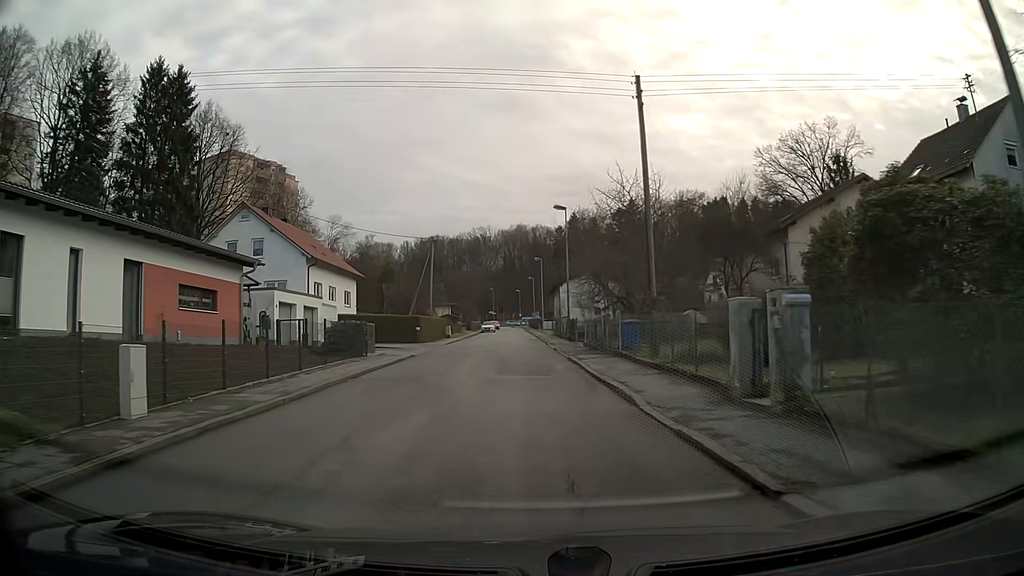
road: residential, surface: asphalt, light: Day
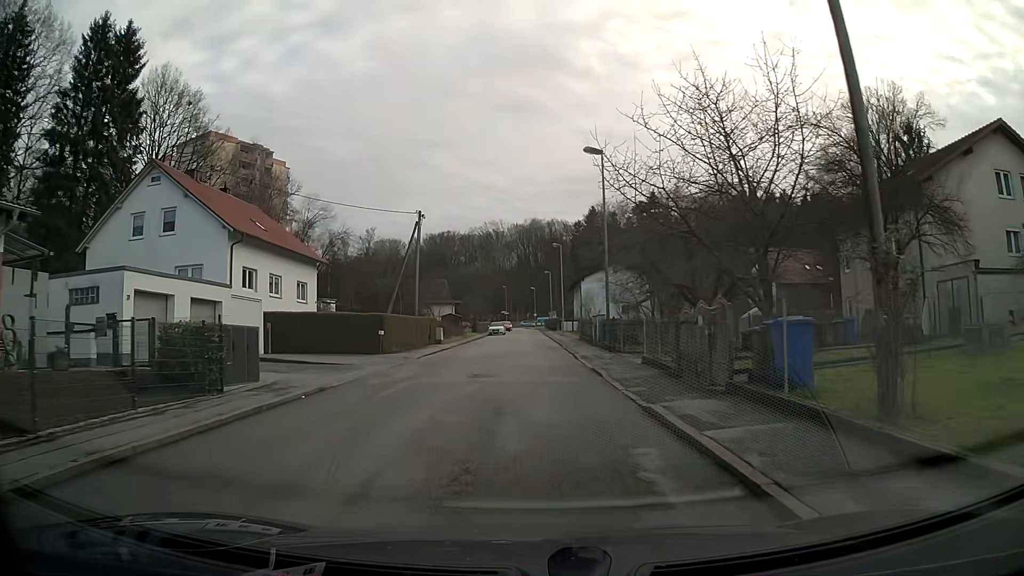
(-0.2, +13.9) m; -1°
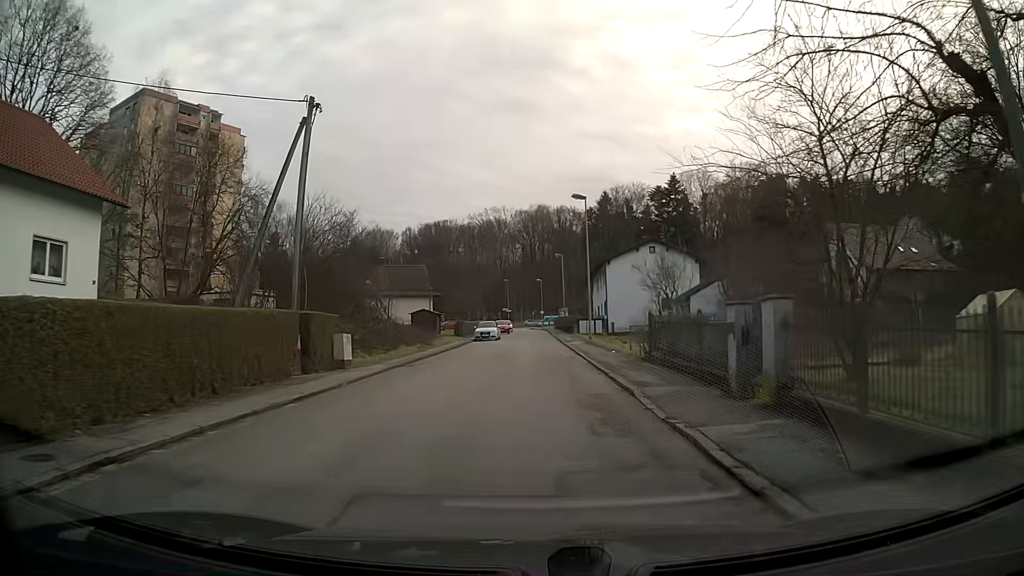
(-0.1, +23.2) m; 0°
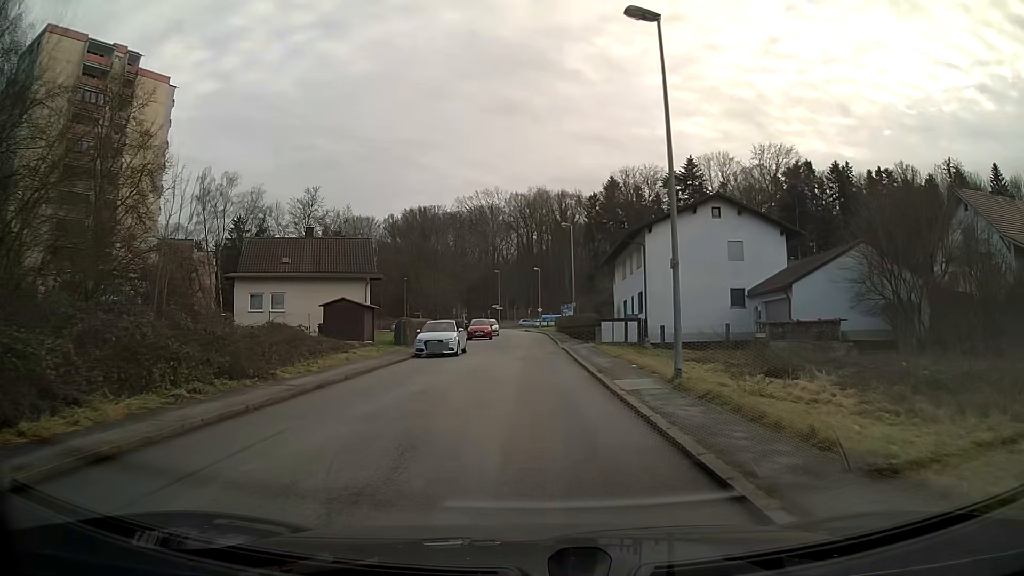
(+0.1, +23.2) m; 0°
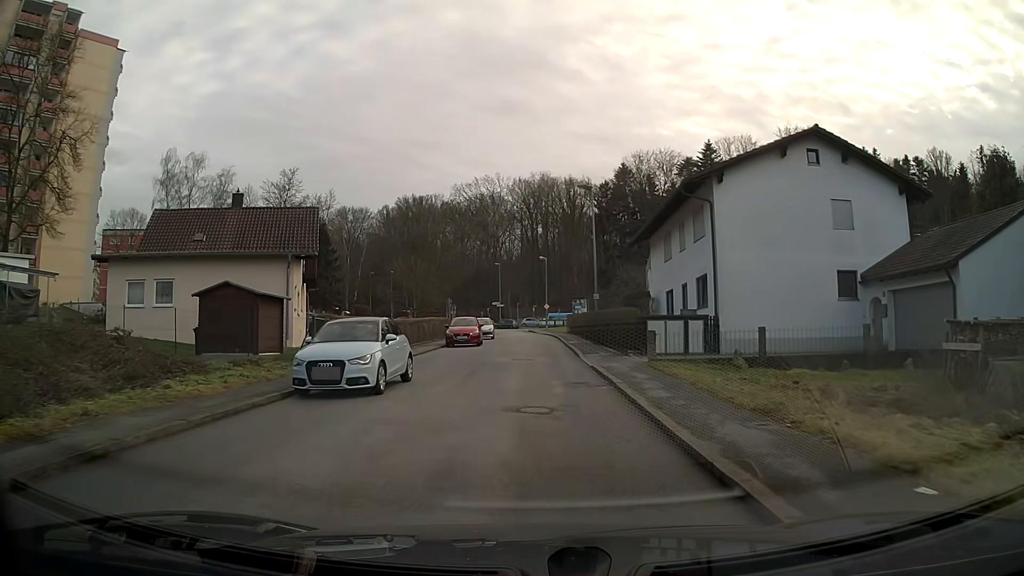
(-0.1, +14.0) m; 0°
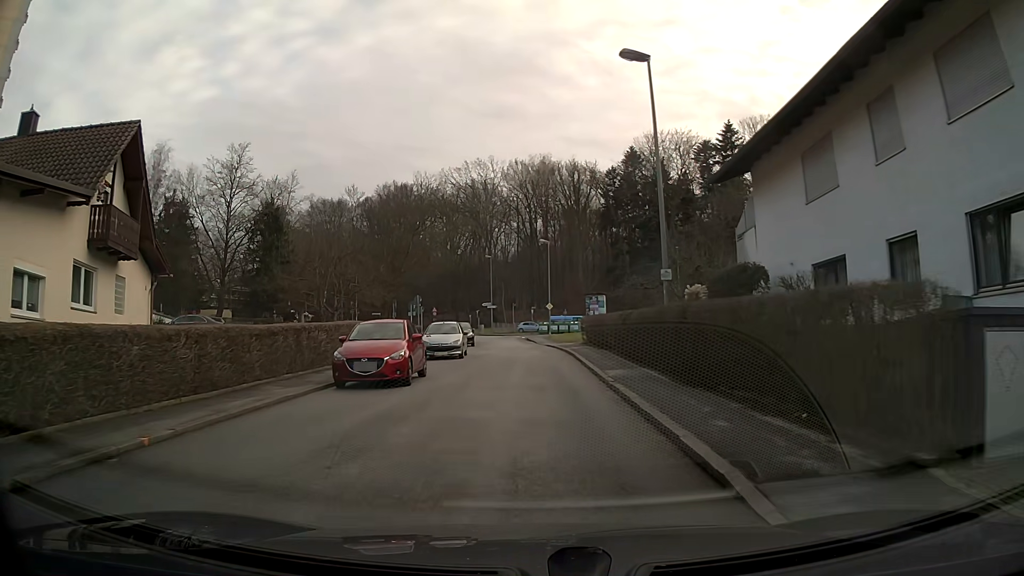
(0.0, +18.7) m; 0°
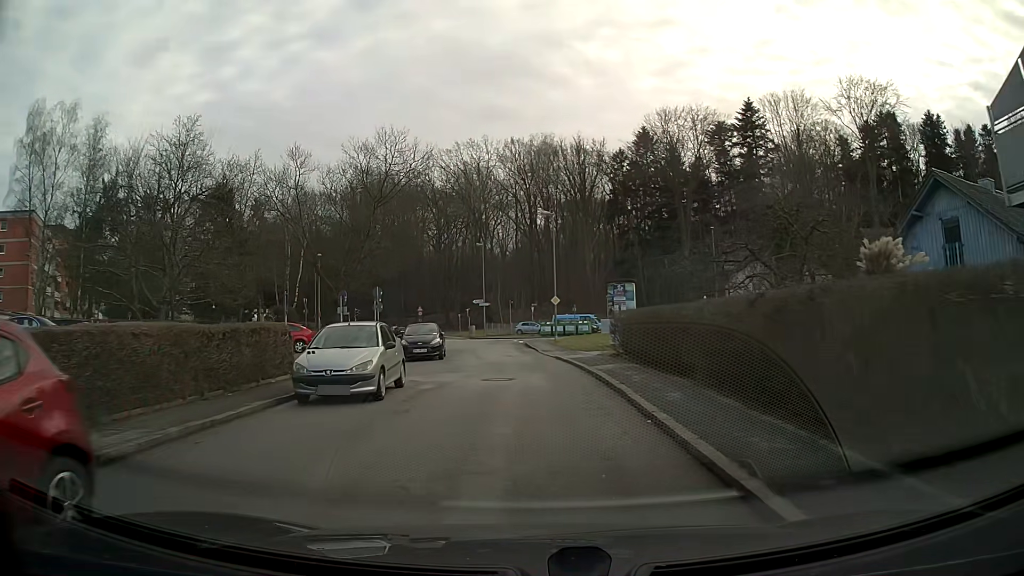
(0.0, +14.0) m; -1°
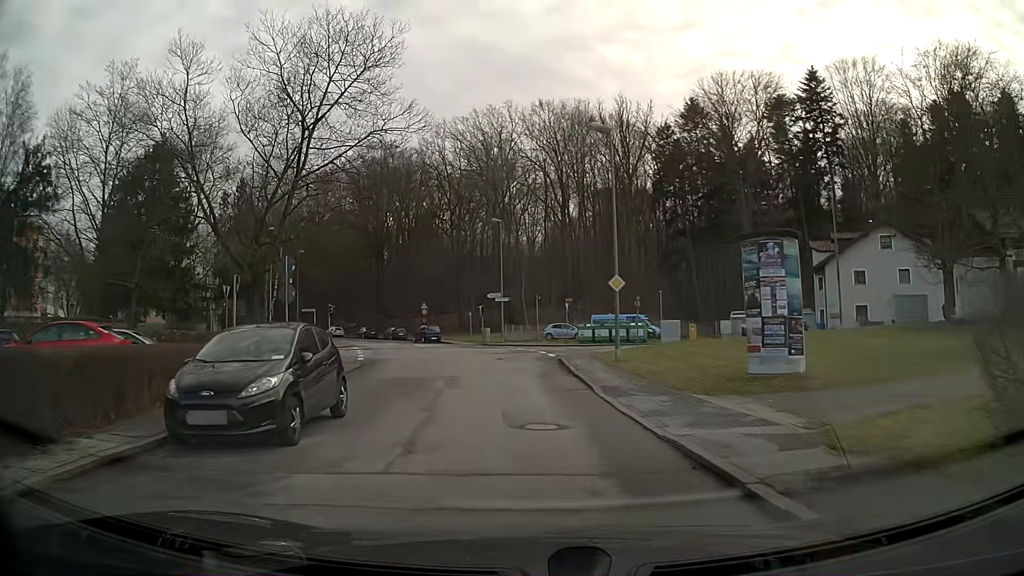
(-0.3, +18.5) m; -2°
(0, +10) (-1, +20) (-2, +30) (-4, +40) (-7, +49) (-11, +58) (-16, +67) (-21, +76) (-27, +84) (-32, +92) m
